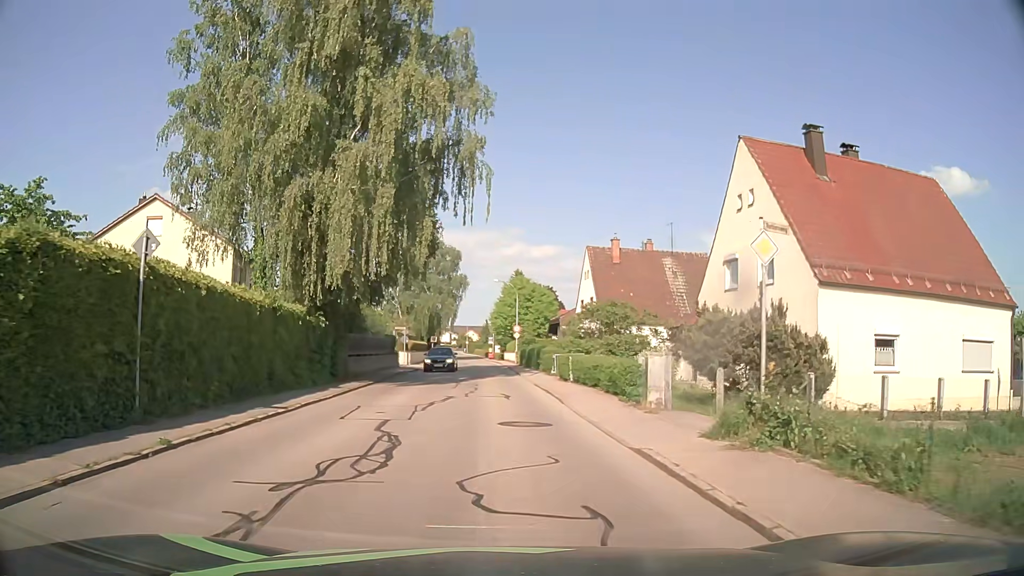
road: residential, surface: asphalt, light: Day
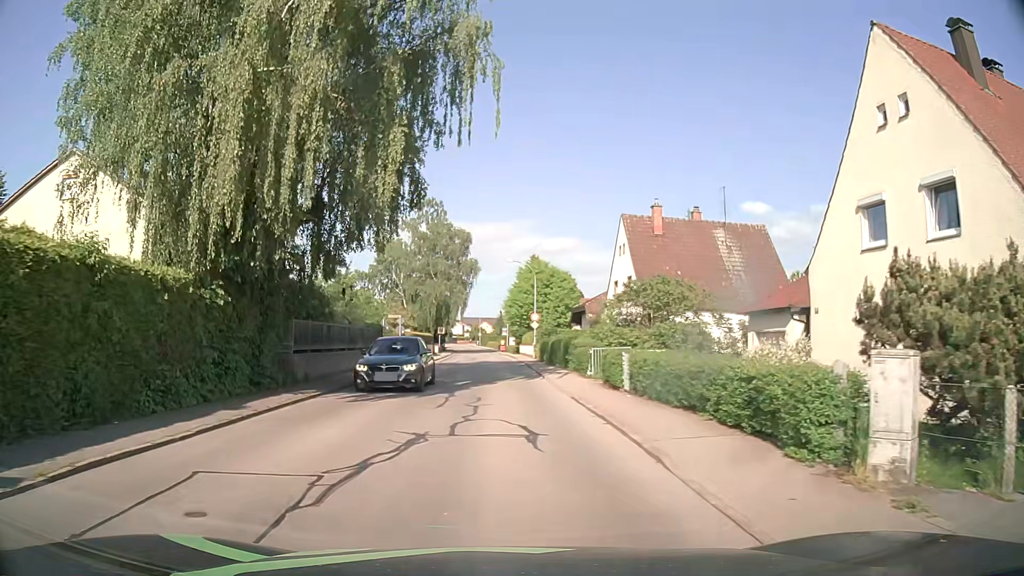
(-0.1, +9.3) m; -1°
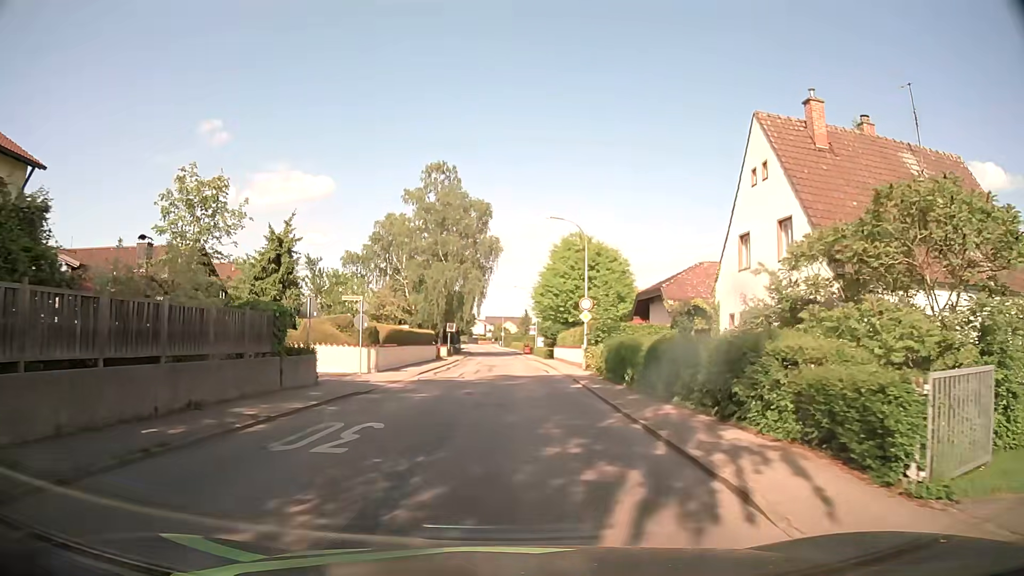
(-0.4, +18.6) m; -2°
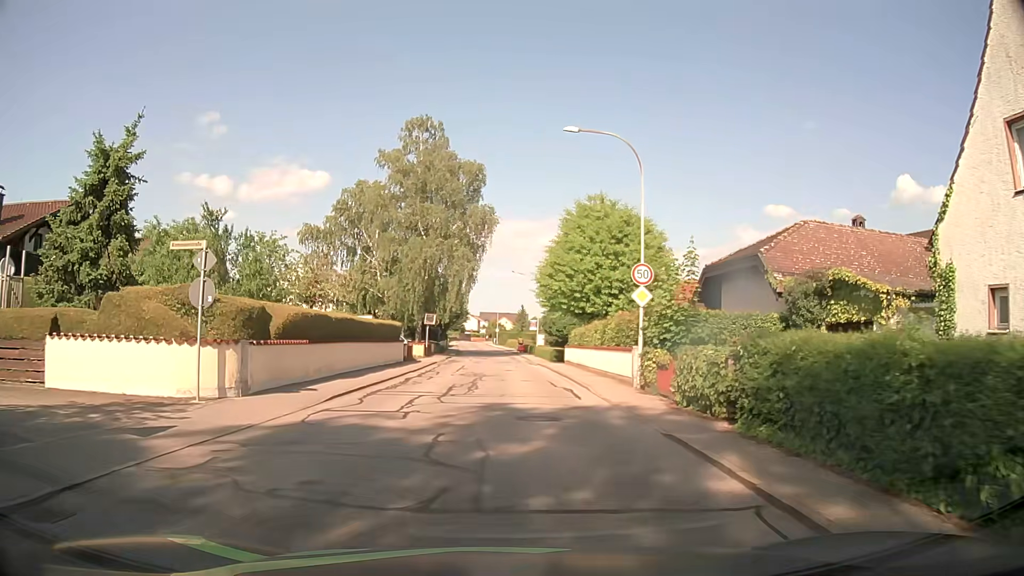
(-0.2, +14.0) m; 0°
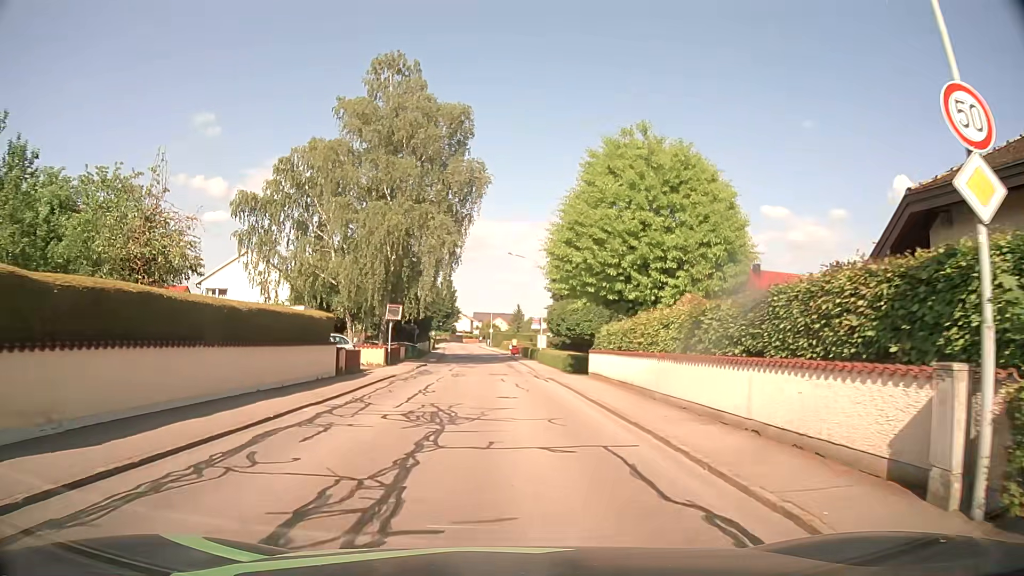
(+0.1, +14.0) m; +1°
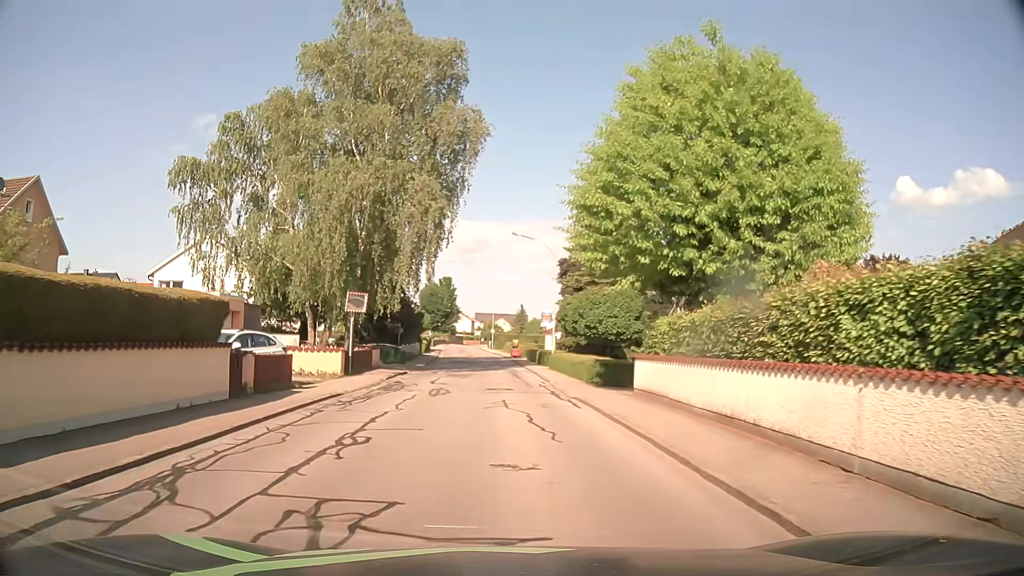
(0.0, +9.4) m; 0°
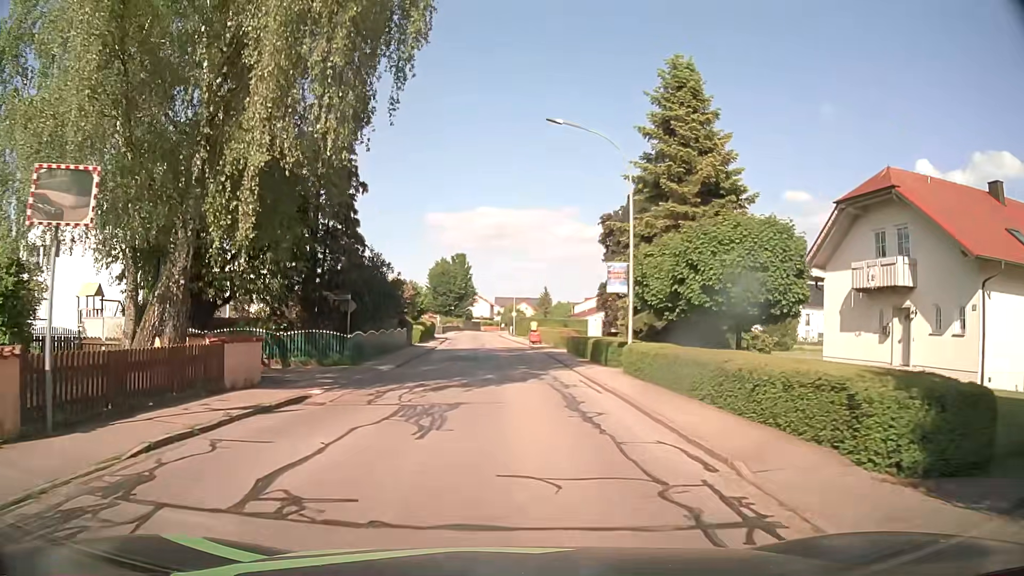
(-0.4, +18.8) m; -2°
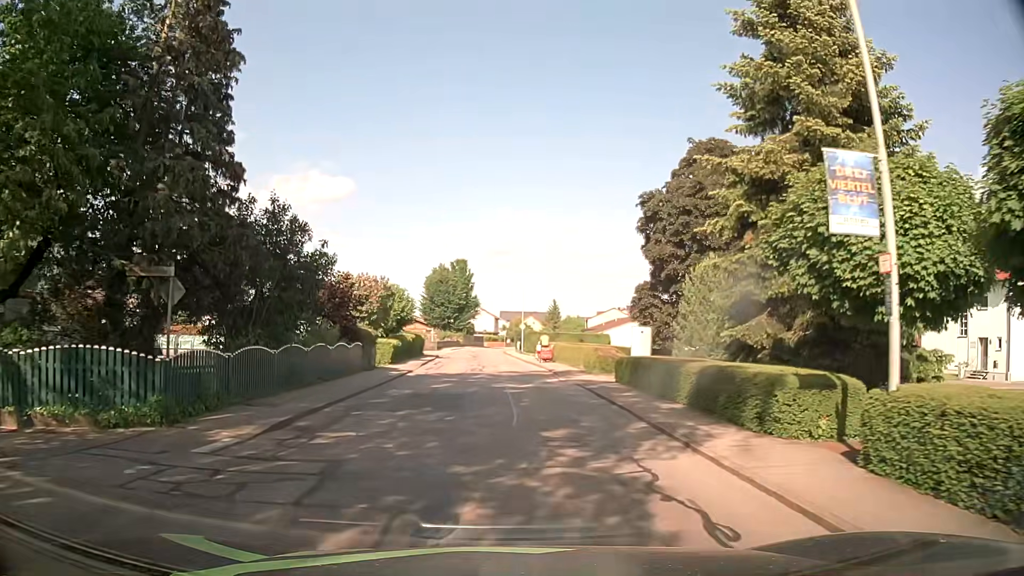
(0.0, +14.0) m; 0°
(0, +10) (0, +20) (0, +30) (-1, +40) (-1, +50) (-2, +60) (-2, +70) (-2, +80) (-2, +90) (-2, +100) m
